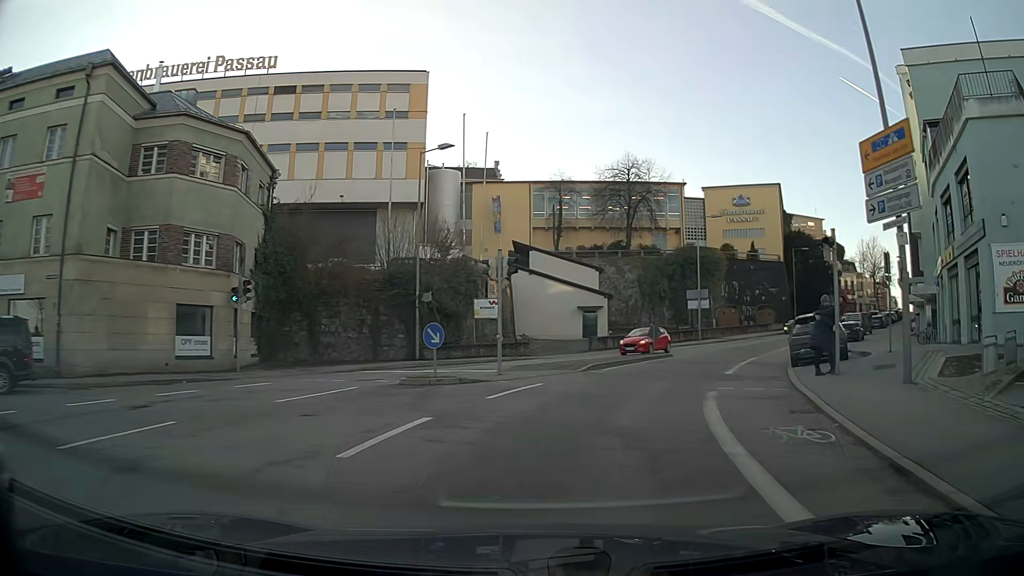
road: residential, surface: asphalt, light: Day
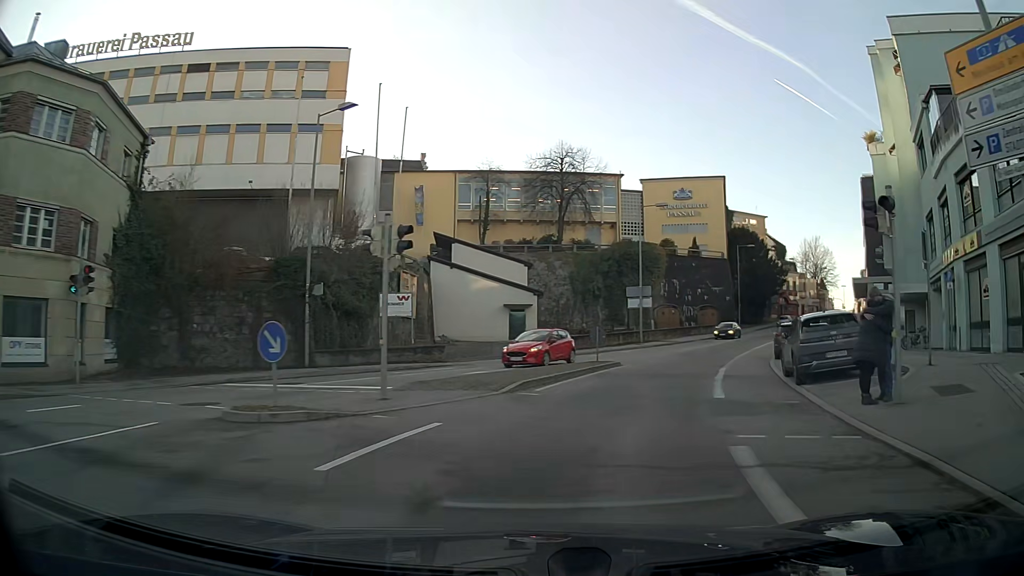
(+0.3, +6.0) m; +6°
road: tertiary
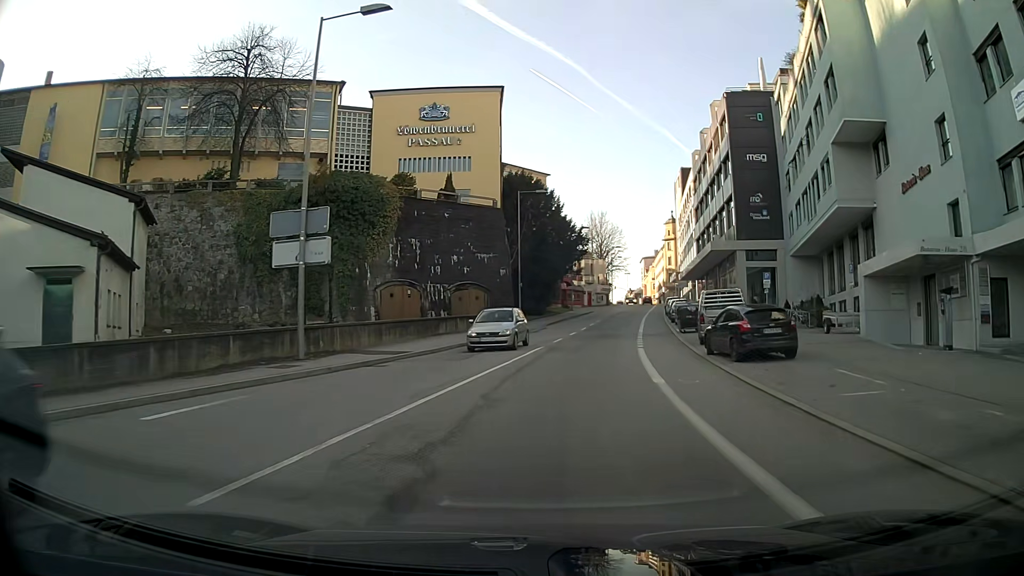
(+6.5, +30.6) m; +20°
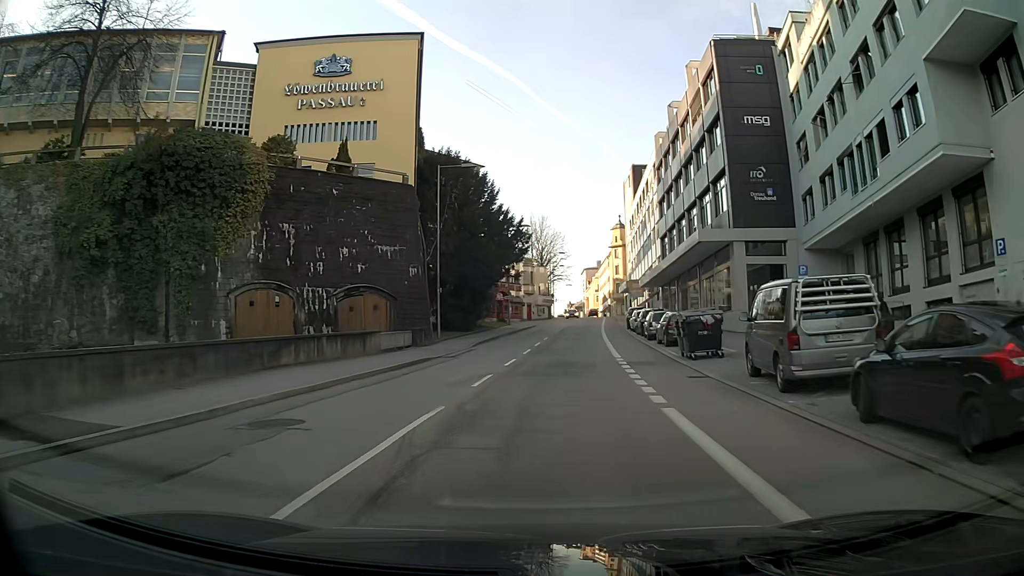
(+0.6, +13.5) m; +5°
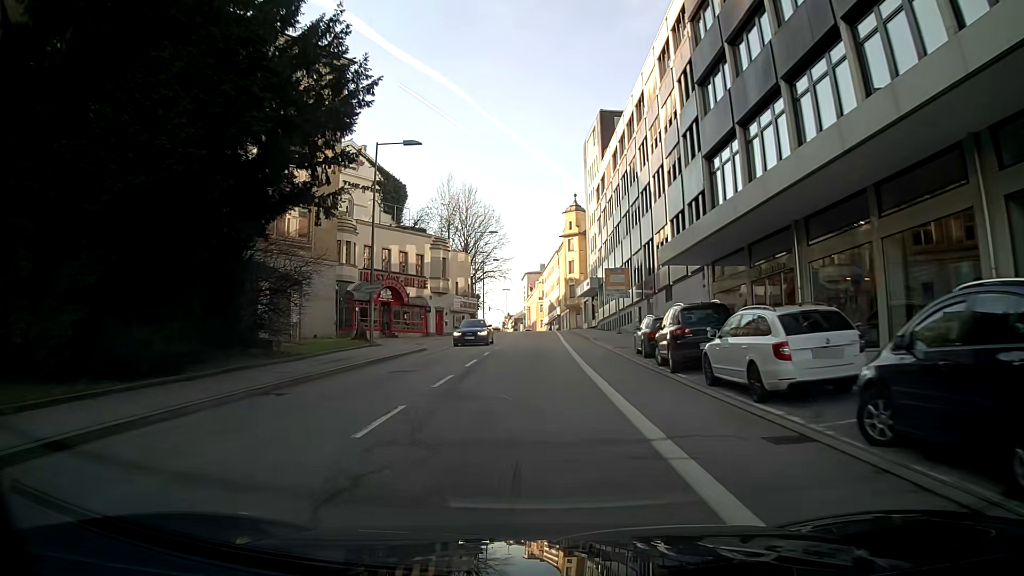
(+1.8, +36.1) m; +4°
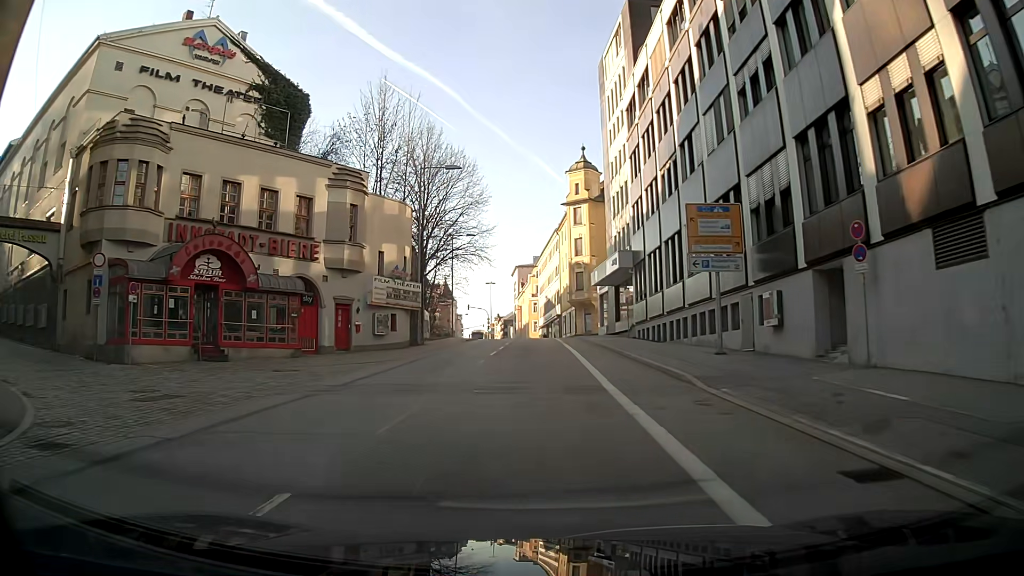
(-0.1, +29.4) m; -1°
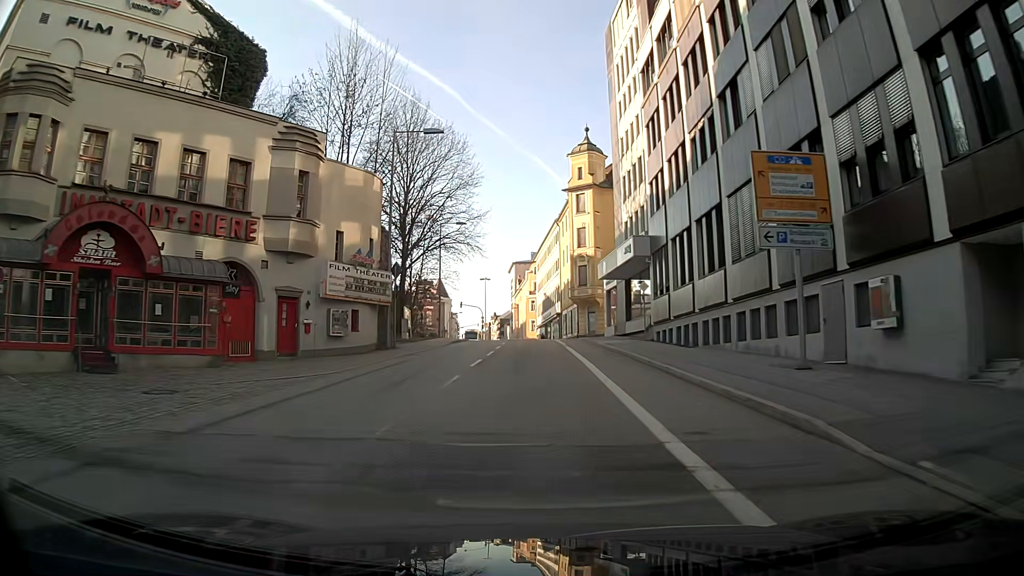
(0.0, +7.2) m; +1°
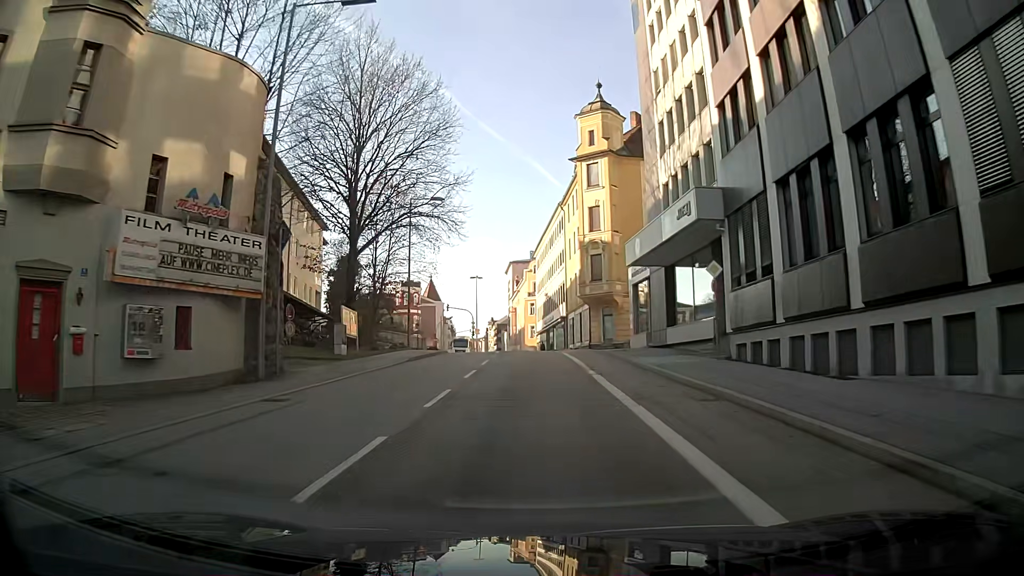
(+0.1, +14.2) m; 0°
